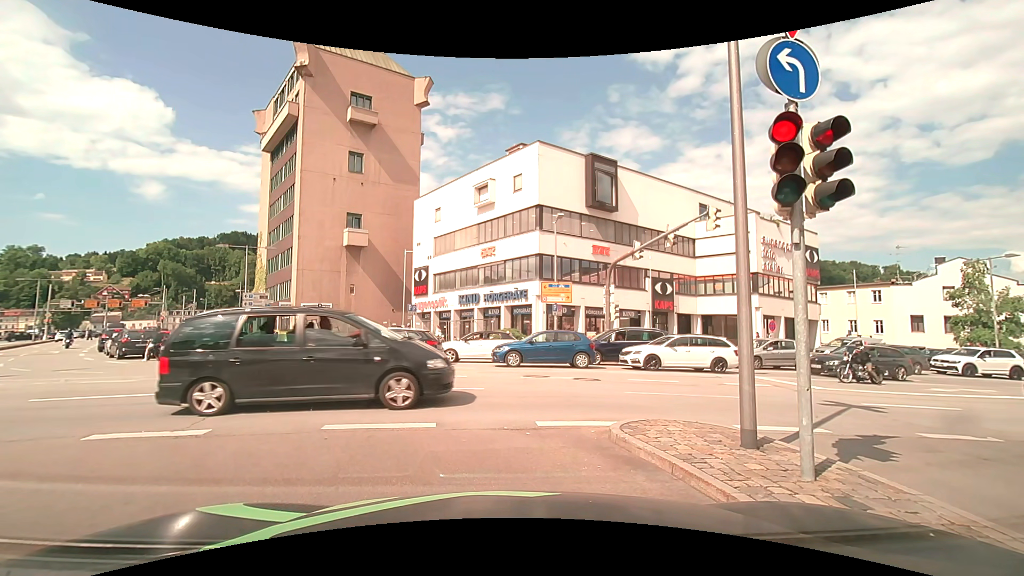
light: Day
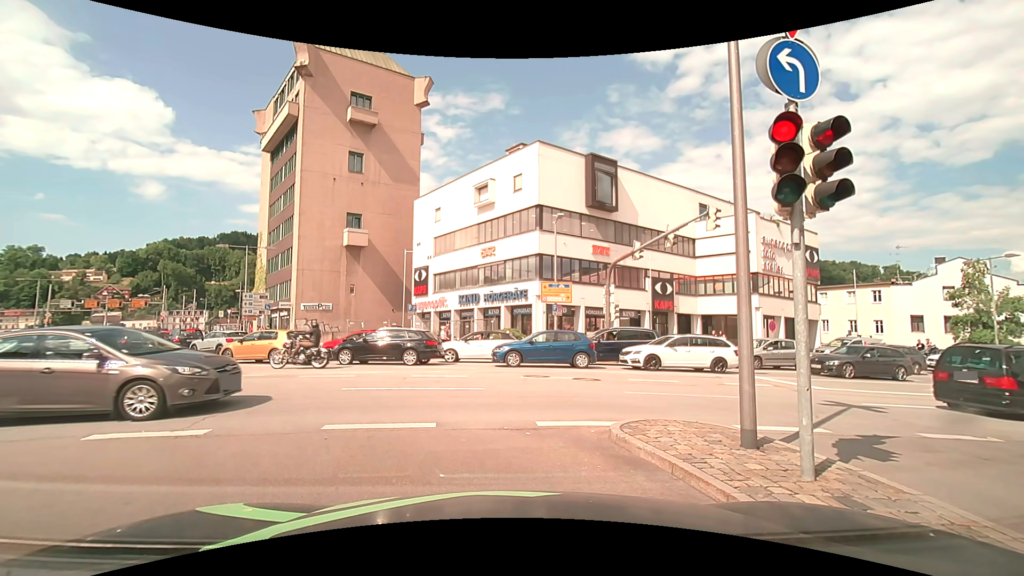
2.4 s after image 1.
(0.0, 0.0) m; 0°
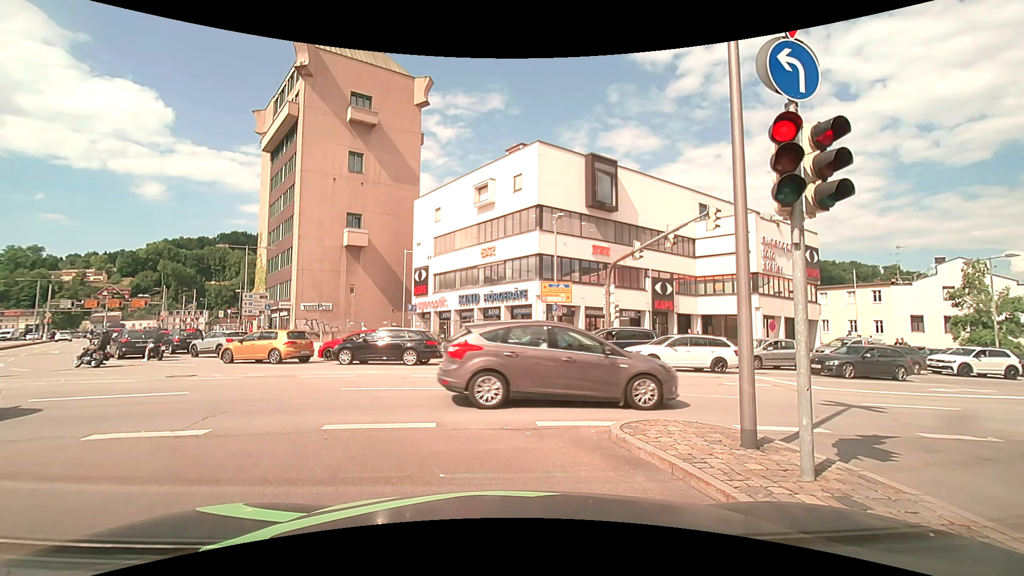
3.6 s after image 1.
(0.0, 0.0) m; 0°
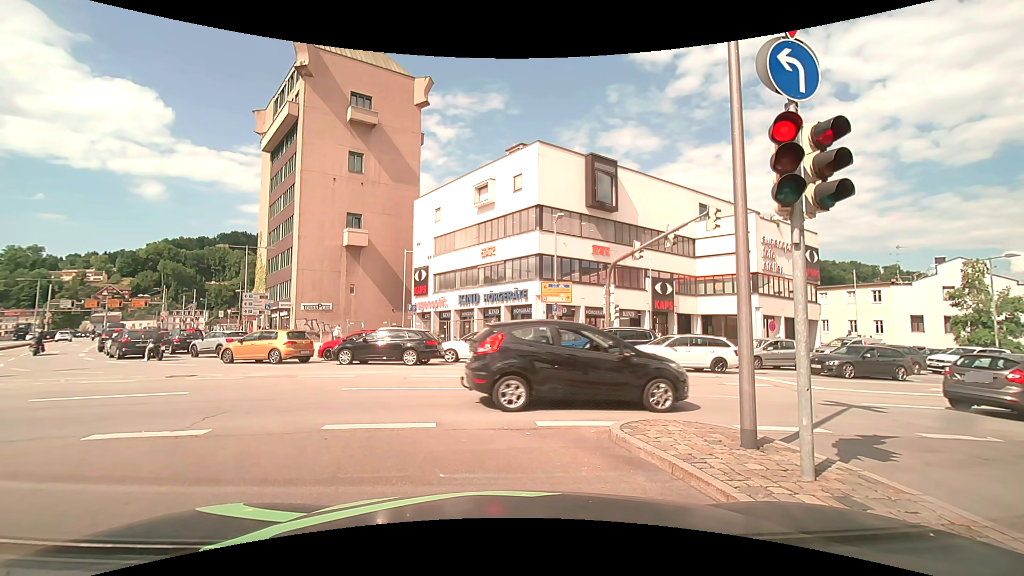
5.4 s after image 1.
(0.0, 0.0) m; 0°
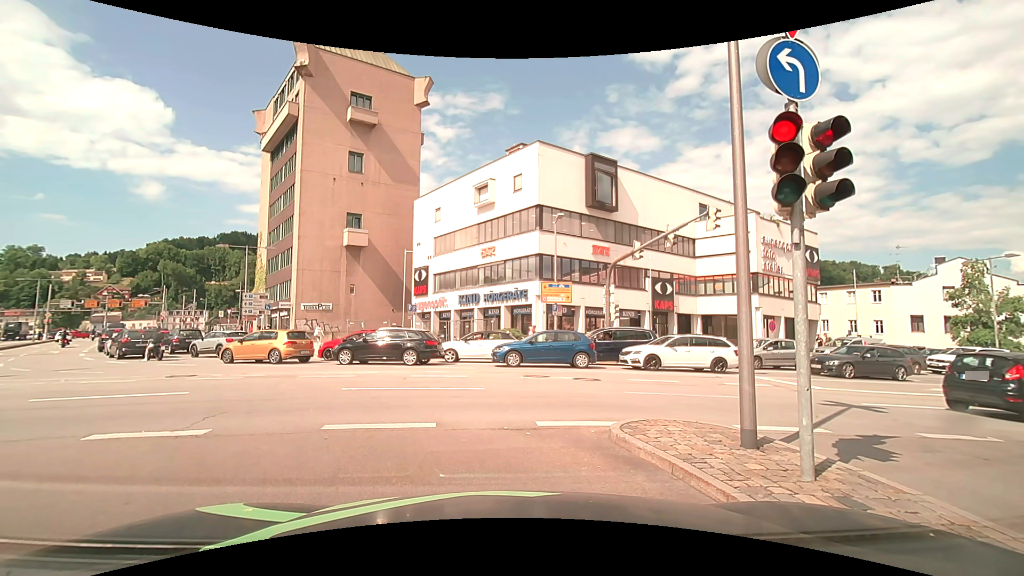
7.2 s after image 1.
(0.0, 0.0) m; 0°
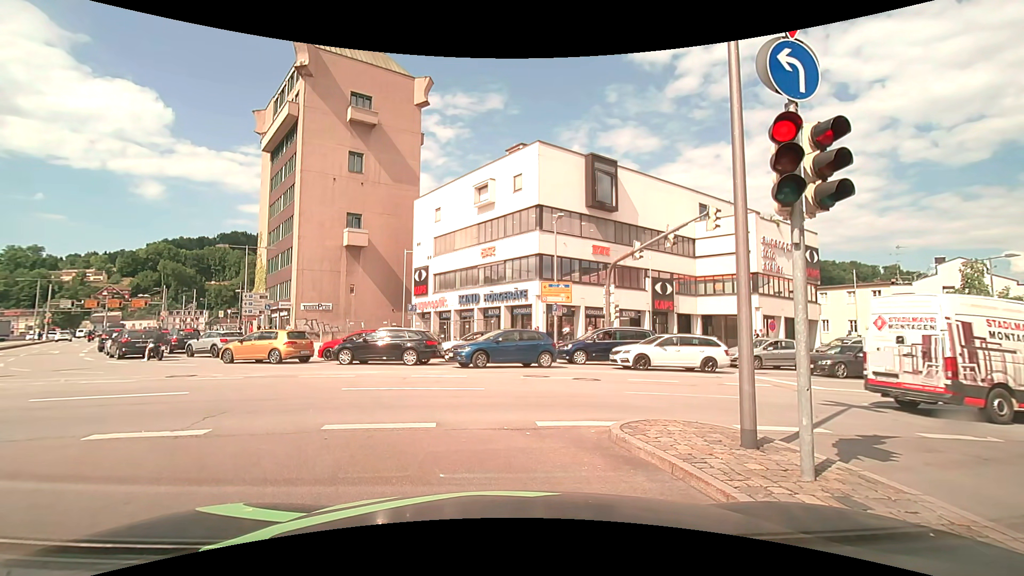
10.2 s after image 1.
(0.0, 0.0) m; 0°
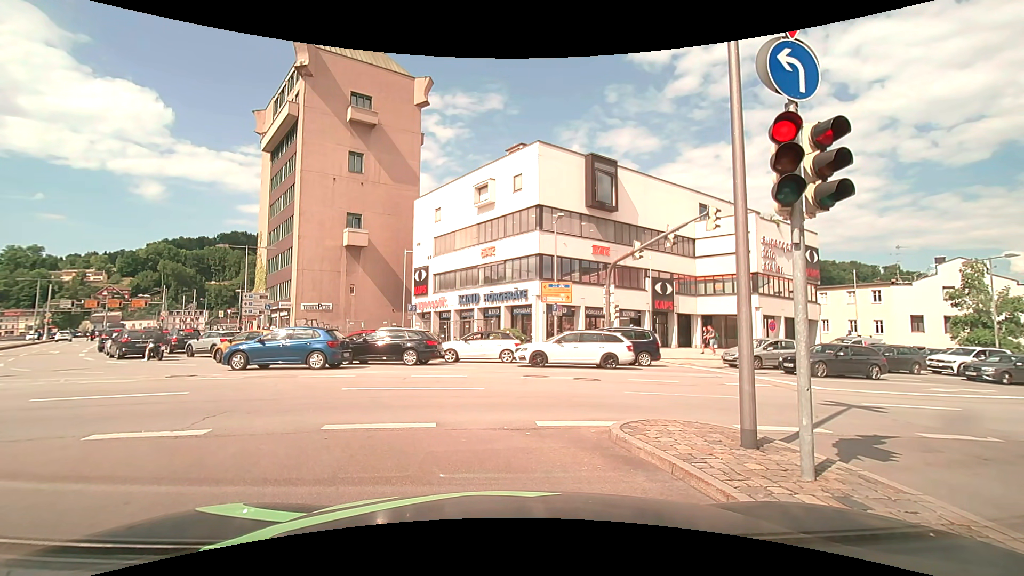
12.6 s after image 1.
(0.0, 0.0) m; 0°
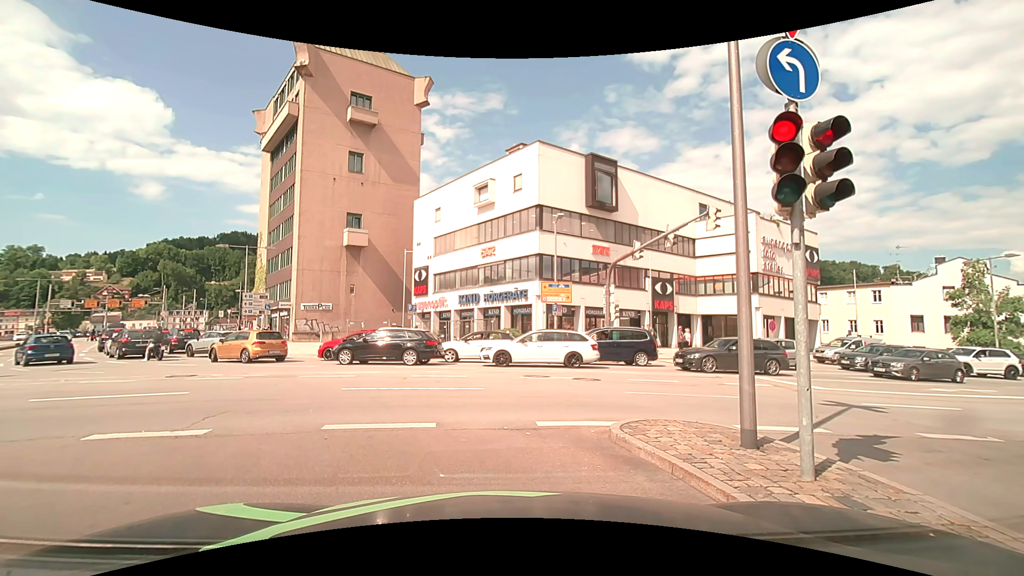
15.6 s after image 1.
(0.0, 0.0) m; 0°
